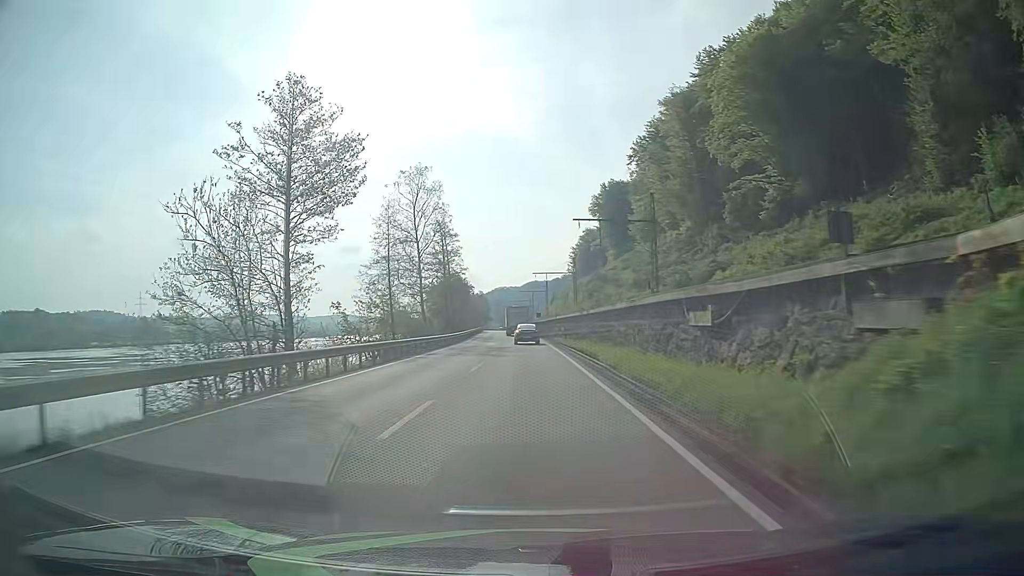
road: primary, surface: asphalt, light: Day
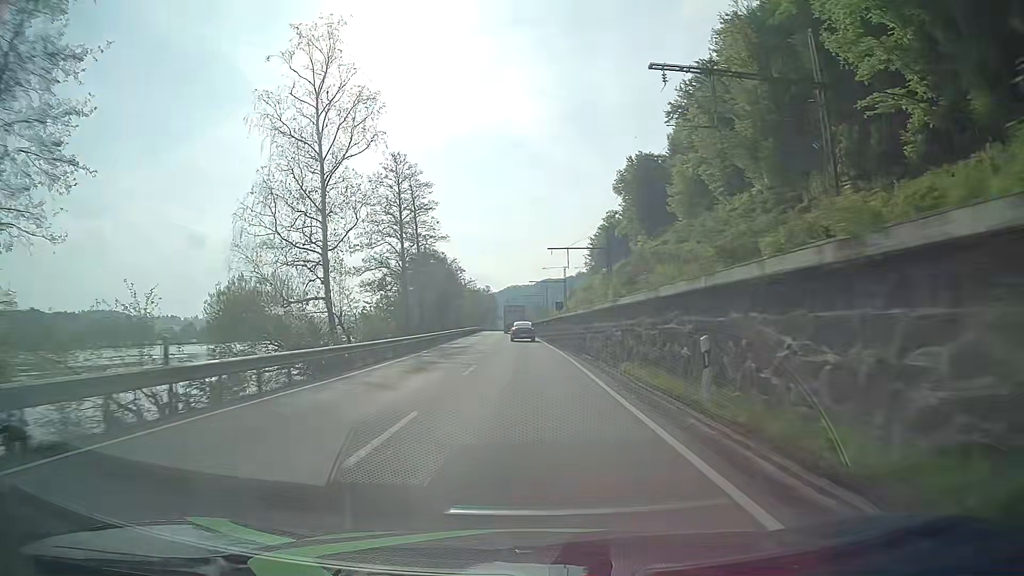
(-0.4, +37.5) m; -1°
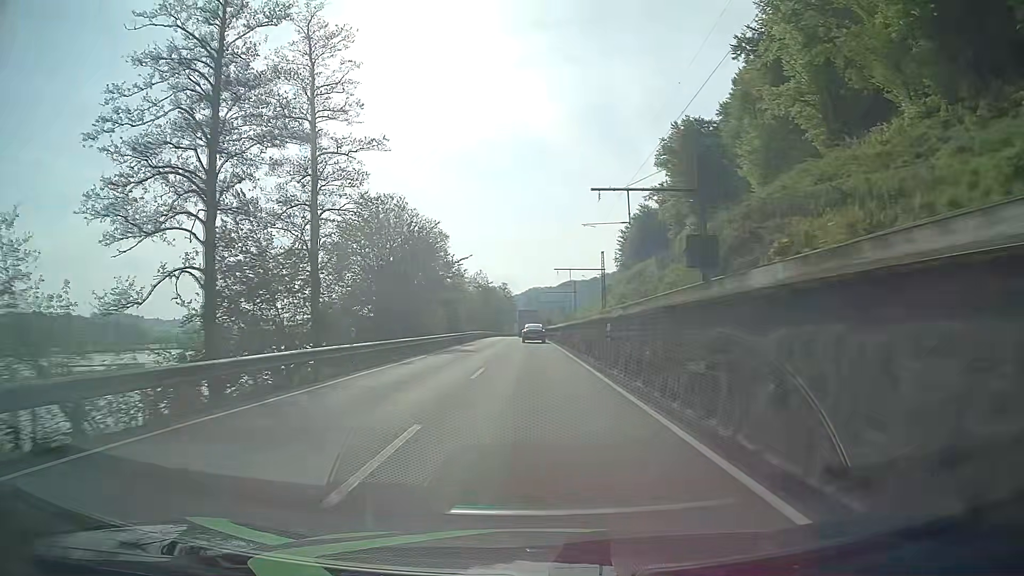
(-0.7, +37.4) m; -2°
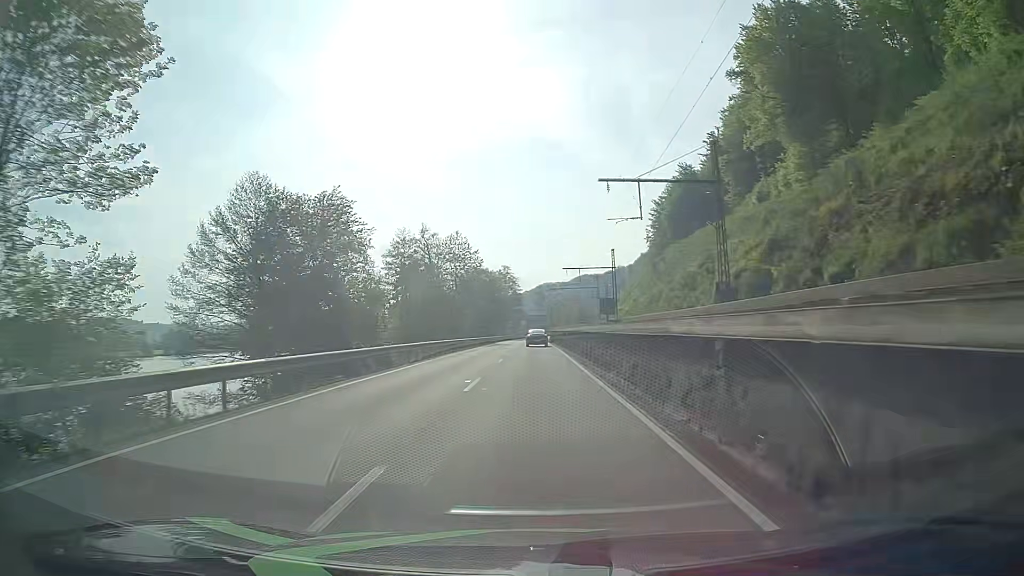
(-0.3, +62.4) m; -1°
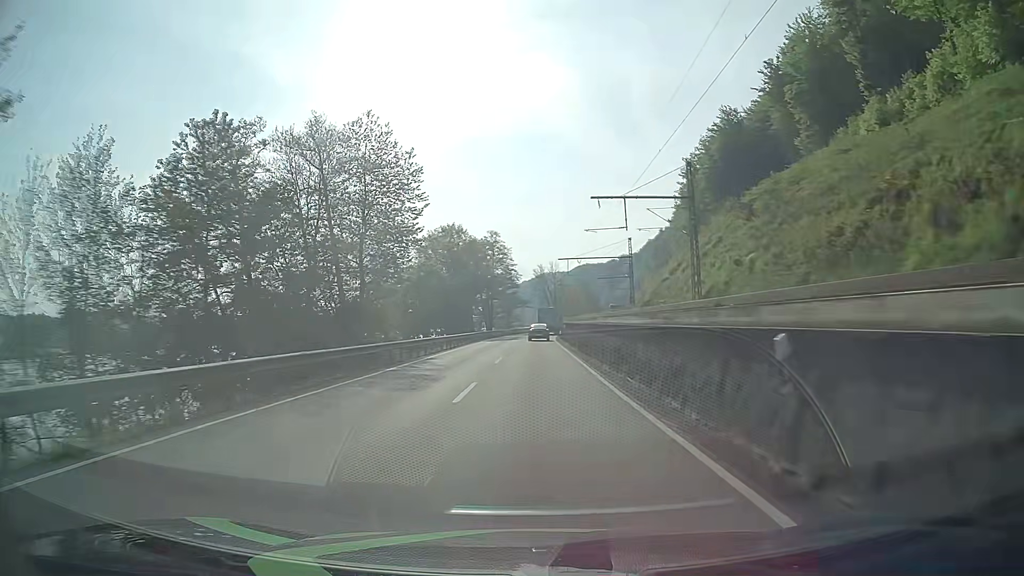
(+0.2, +50.2) m; 0°
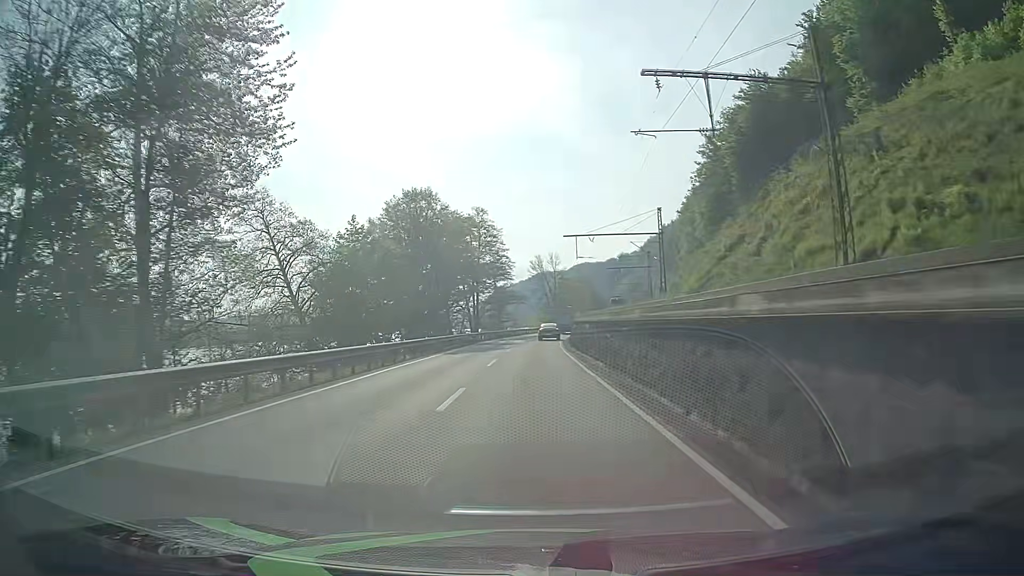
(+0.1, +25.2) m; 0°
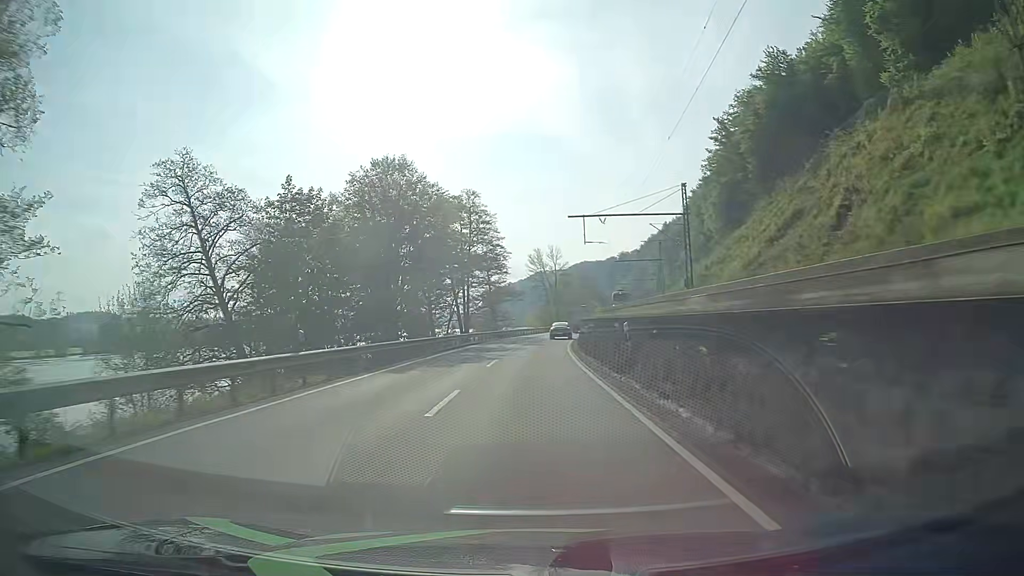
(0.0, +12.6) m; 0°
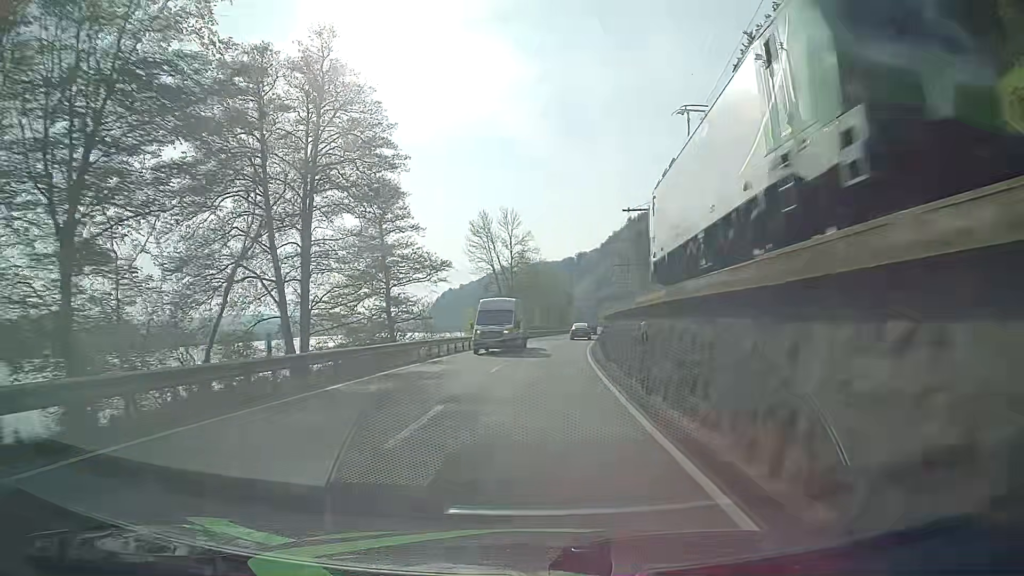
(+1.3, +50.2) m; +4°
(0, +10) (0, +20) (+1, +30) (+2, +40) (+3, +50) (+4, +60) (+5, +70) (+6, +80) (+7, +90) (+8, +100) m
